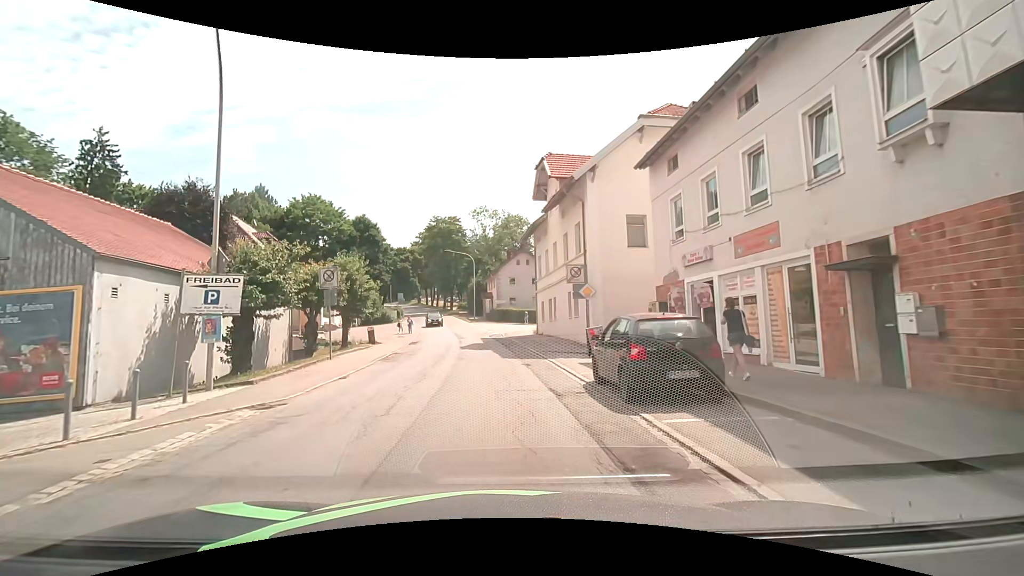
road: secondary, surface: asphalt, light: Day
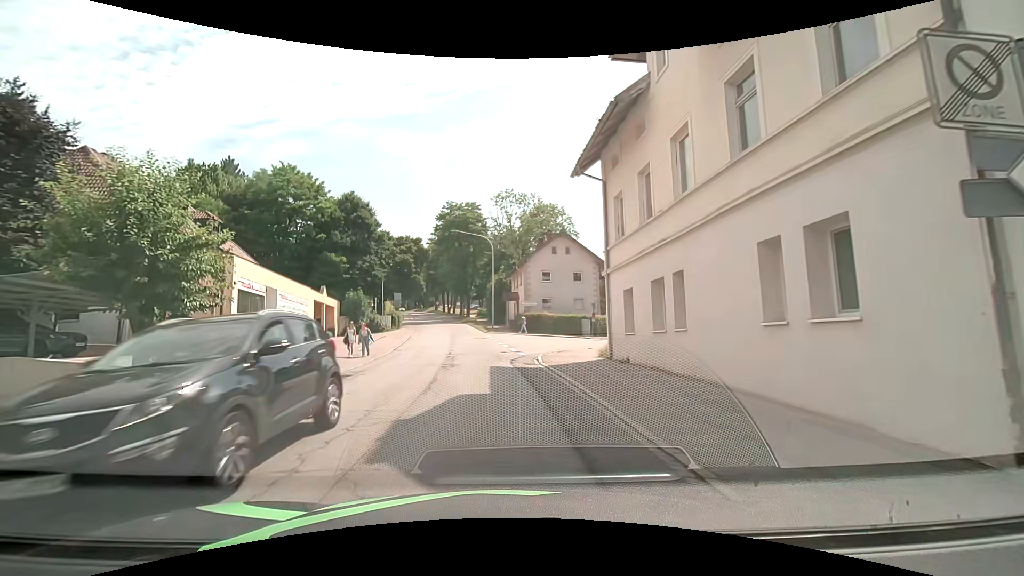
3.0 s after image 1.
(-0.6, +19.1) m; -3°
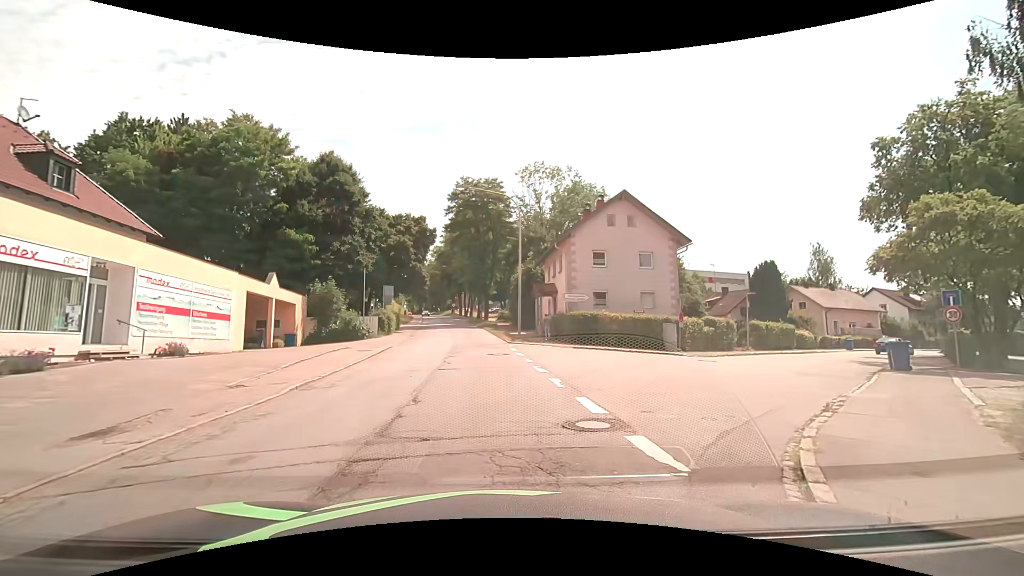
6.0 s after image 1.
(-0.7, +15.9) m; -2°
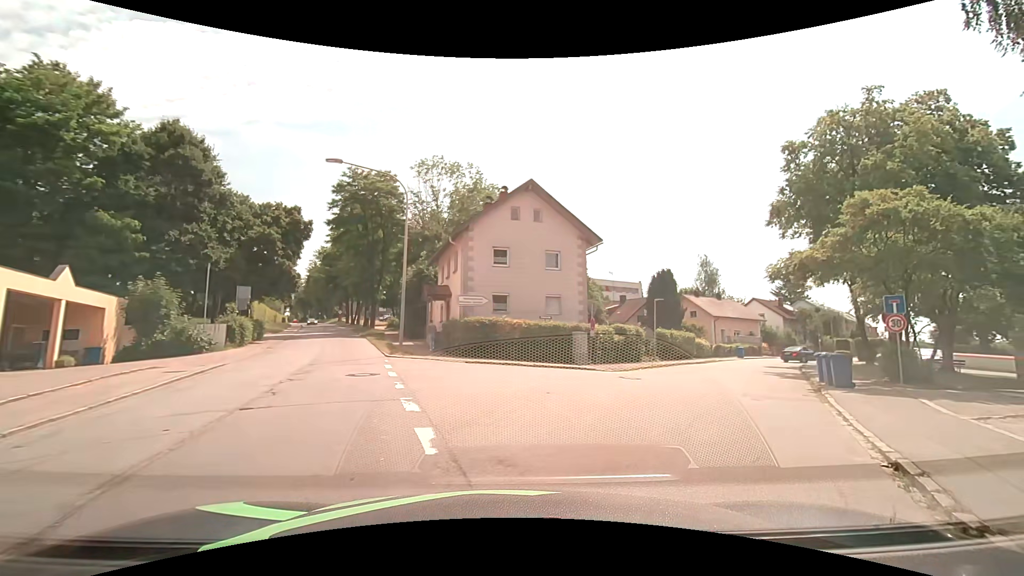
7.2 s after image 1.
(+0.3, +5.0) m; +10°
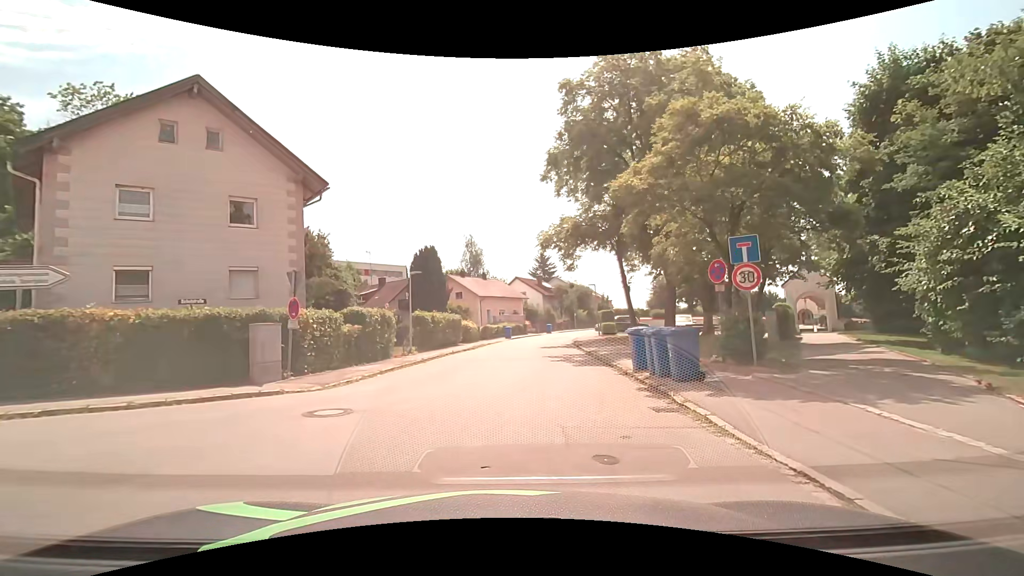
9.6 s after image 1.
(+2.5, +8.8) m; +27°
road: residential
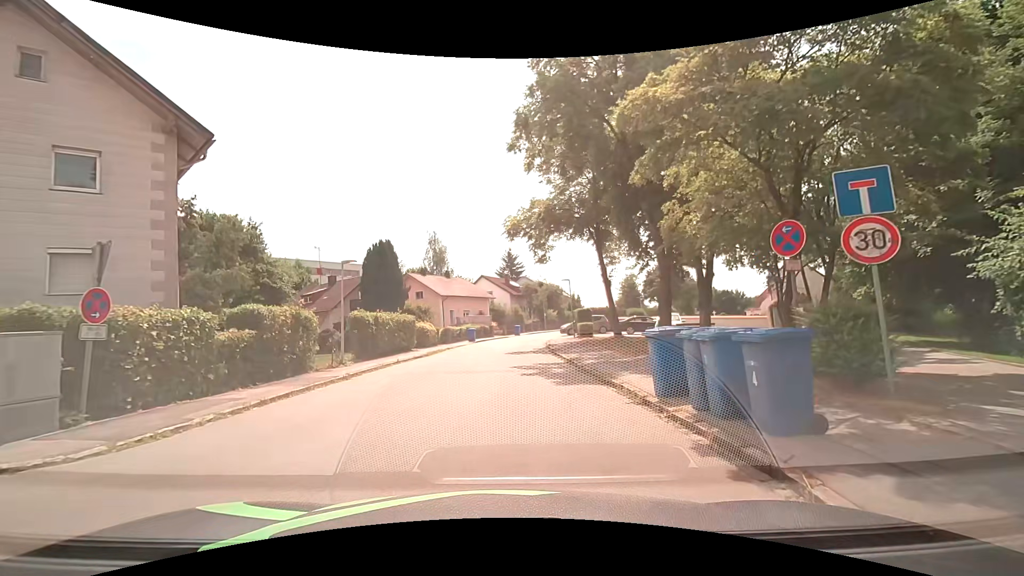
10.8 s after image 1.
(+0.2, +5.1) m; +3°
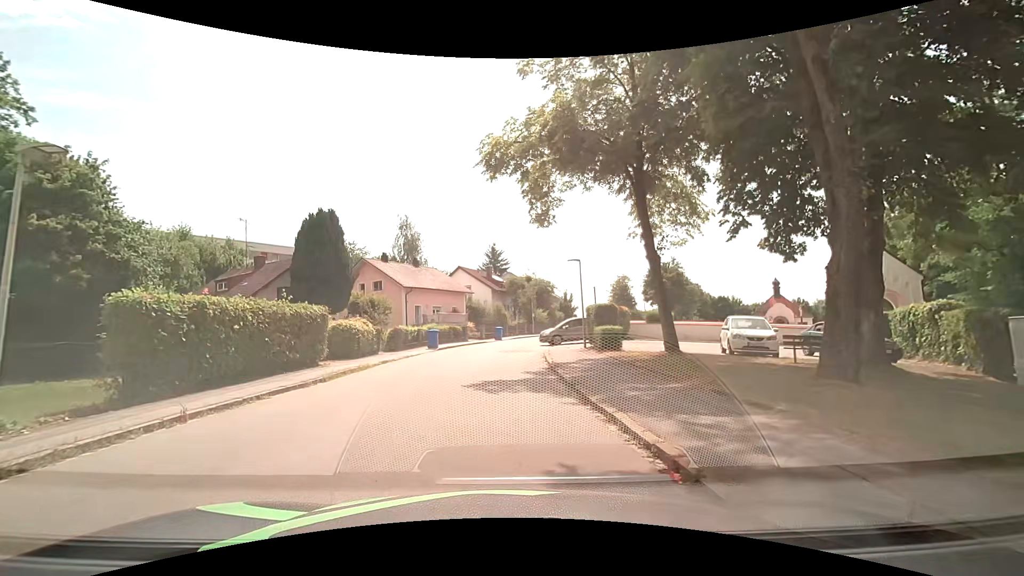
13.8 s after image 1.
(+0.2, +12.4) m; +3°
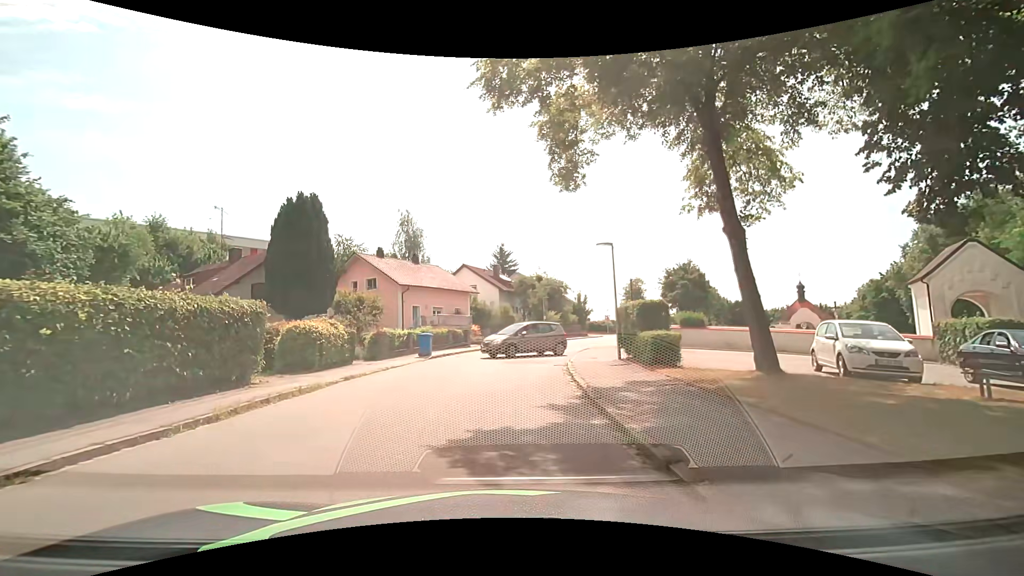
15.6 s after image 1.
(-0.1, +5.5) m; -3°
(0, +10) (+1, +20) (+3, +30) (+6, +39) (+10, +48) (+14, +58) (+18, +67) (+22, +76) (+25, +85) (+29, +95) m
